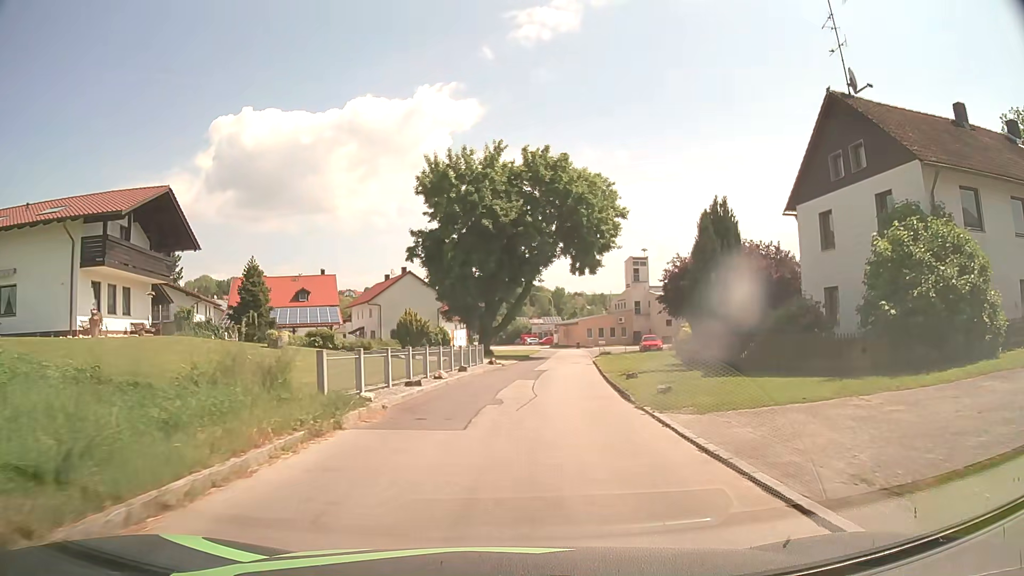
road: tertiary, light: Day
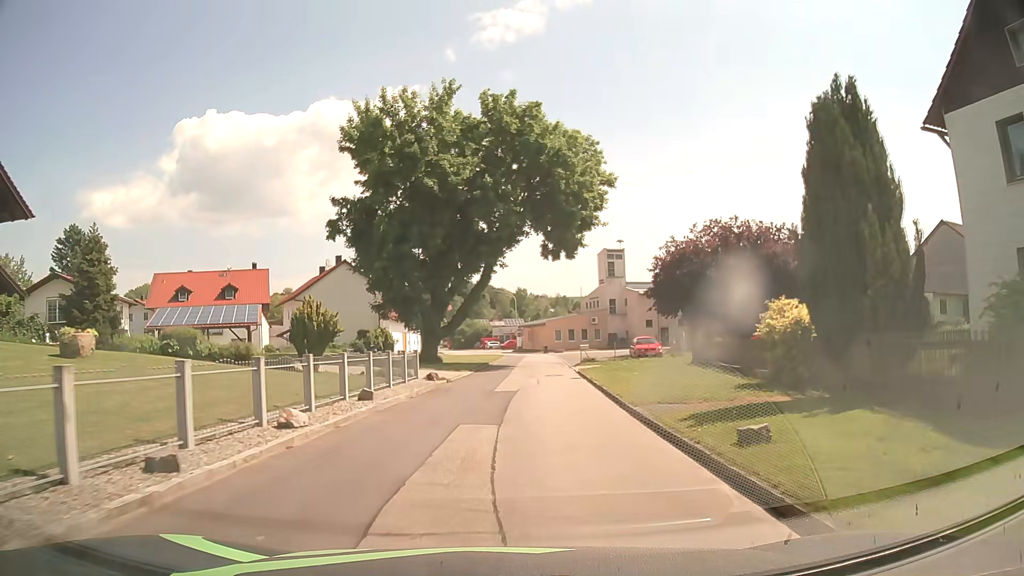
(+0.4, +12.2) m; +4°
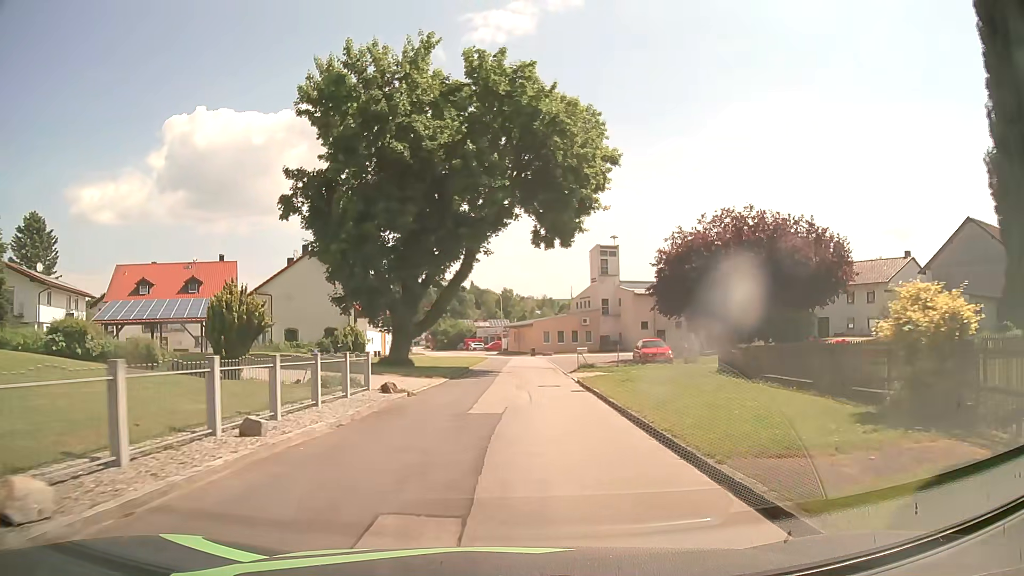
(0.0, +6.1) m; +1°
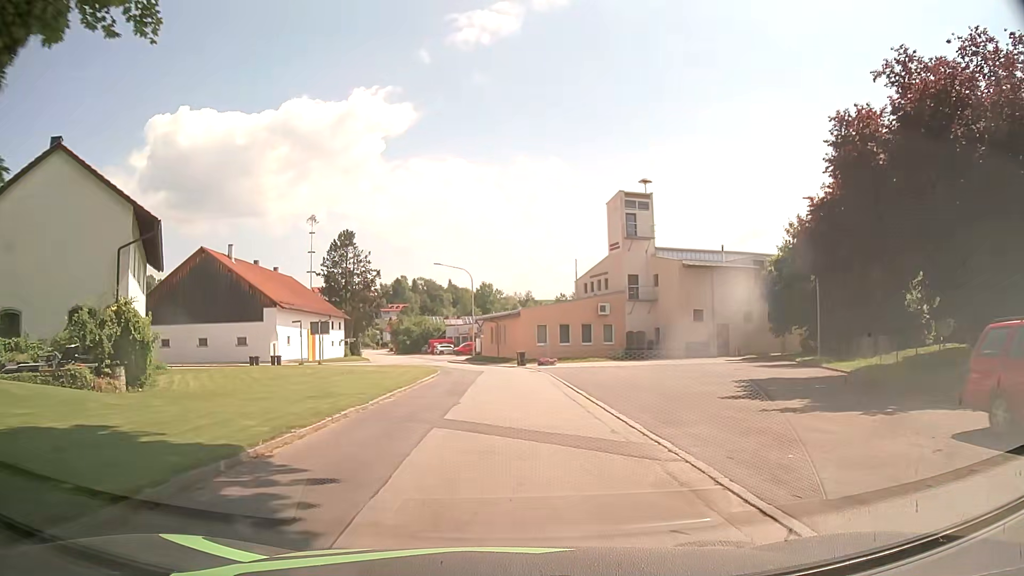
(+0.9, +30.5) m; +2°
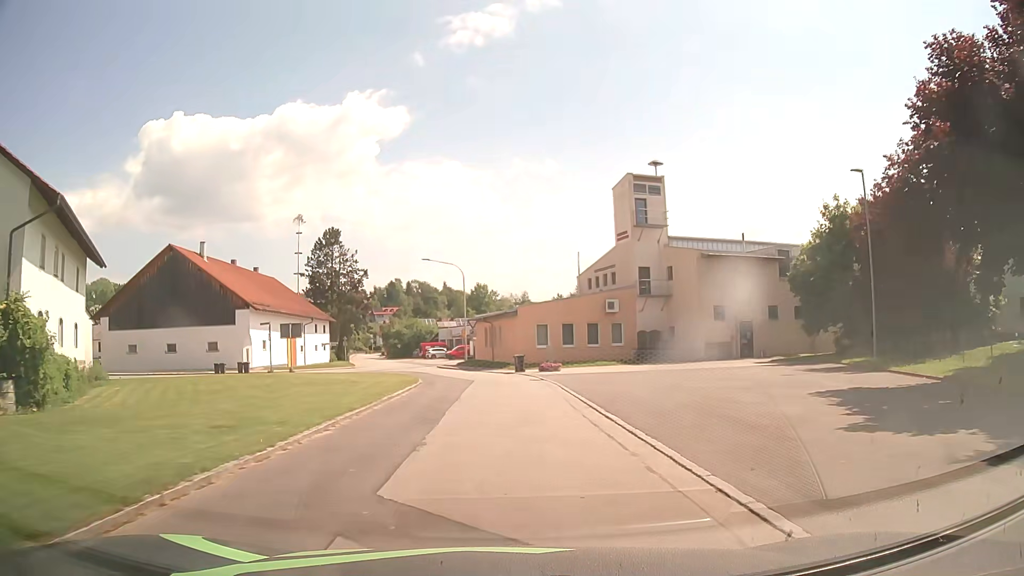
(0.0, +6.1) m; 0°
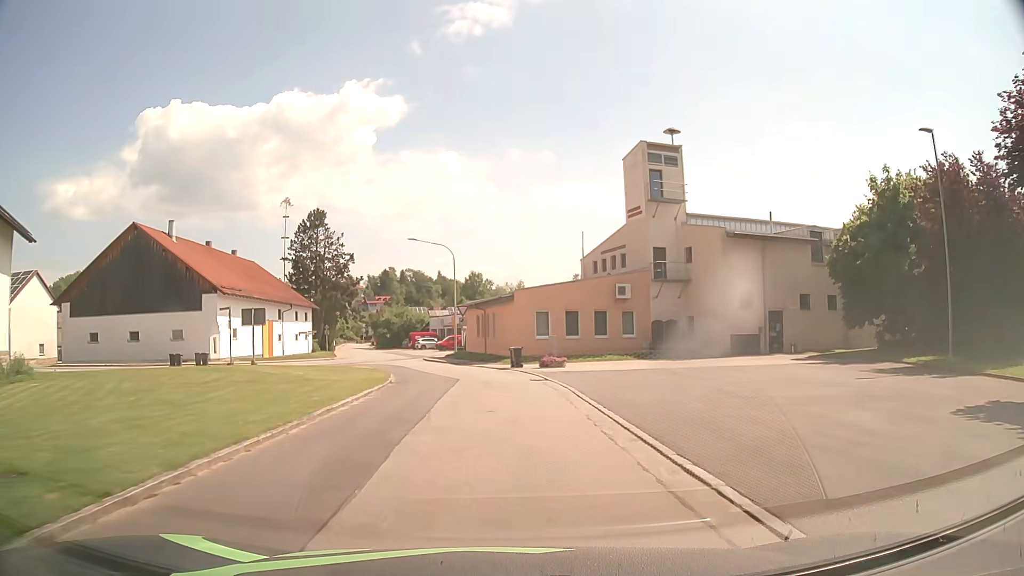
(0.0, +6.1) m; 0°
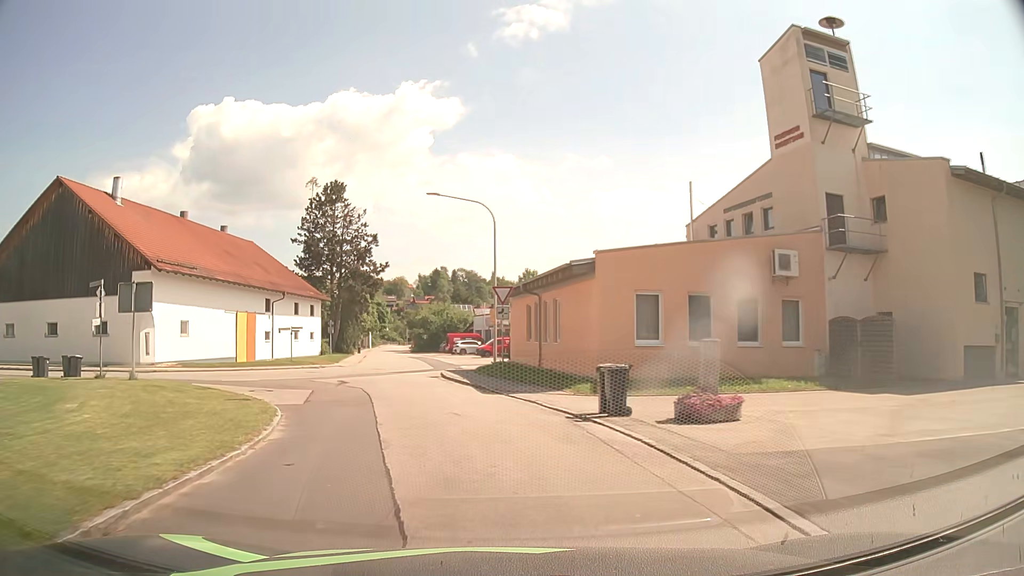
(-0.3, +17.9) m; -4°
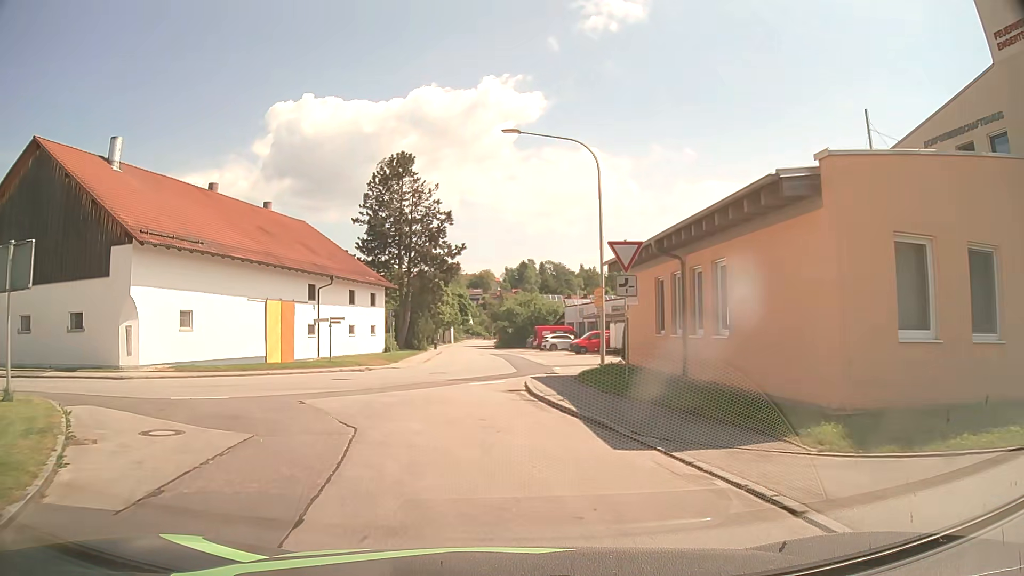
(-0.6, +10.2) m; -7°
(-1, +10) (-6, +18) (-16, +20) (-26, +20) (-36, +19) (-46, +17) (-56, +16) (-66, +14) (-76, +13) (-85, +11) m
